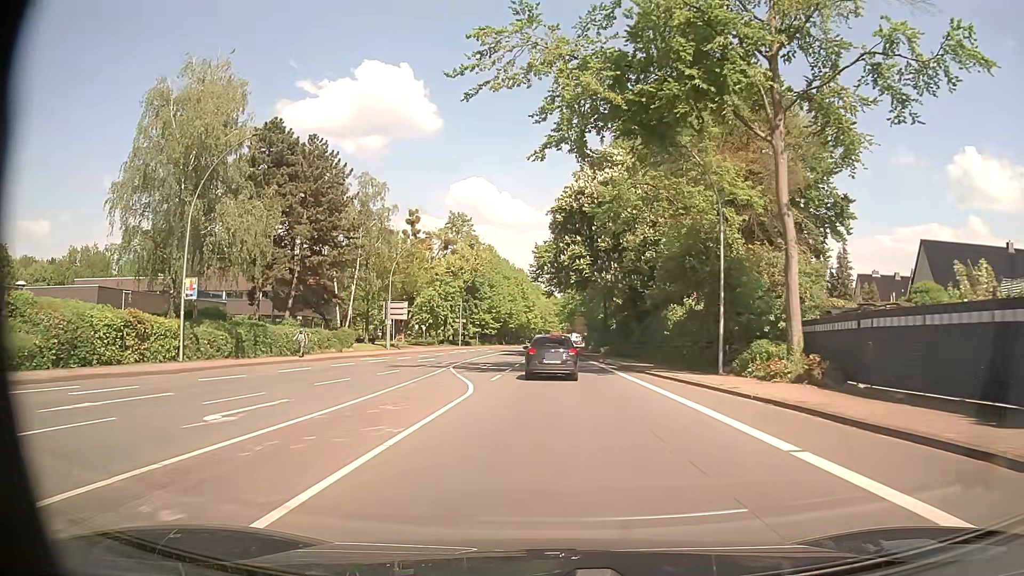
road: primary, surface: asphalt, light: Day
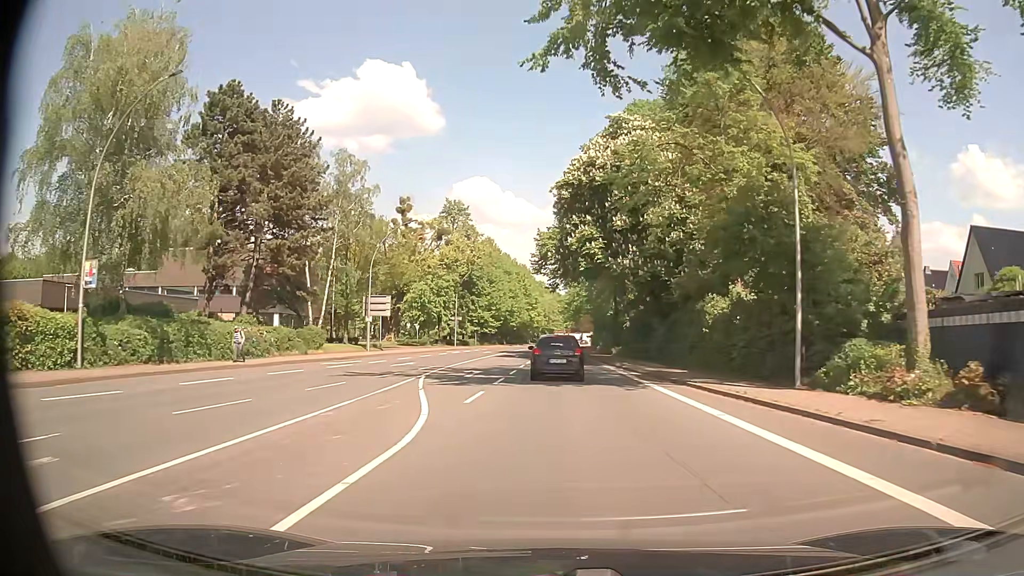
(-0.1, +7.9) m; -1°
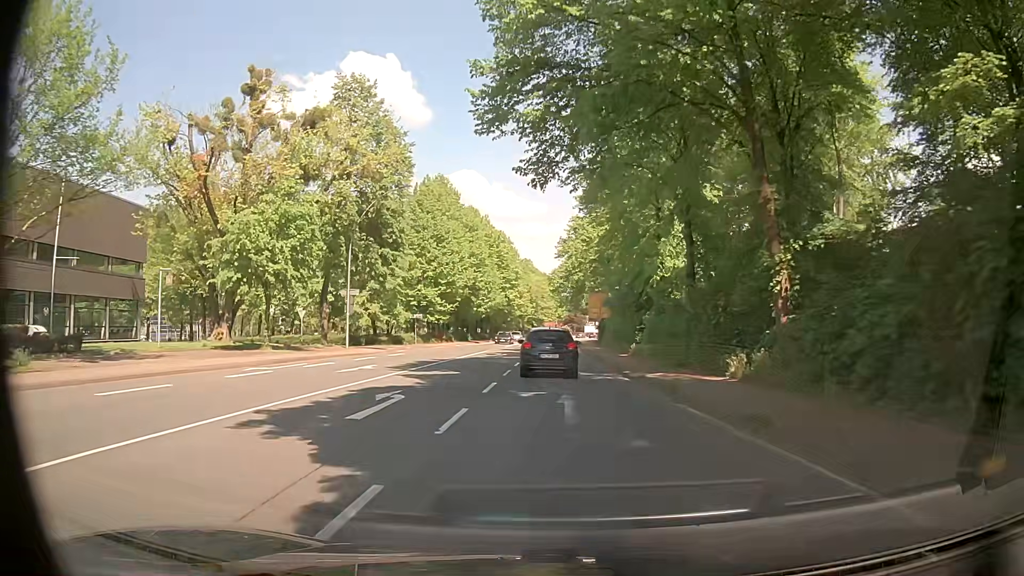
(+0.6, +41.1) m; +1°
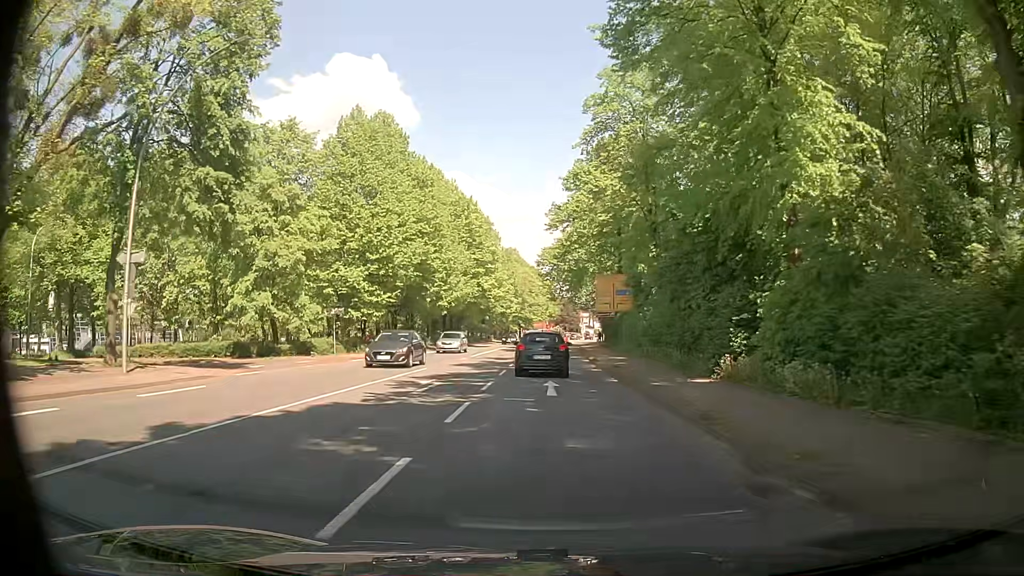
(+0.1, +22.4) m; 0°
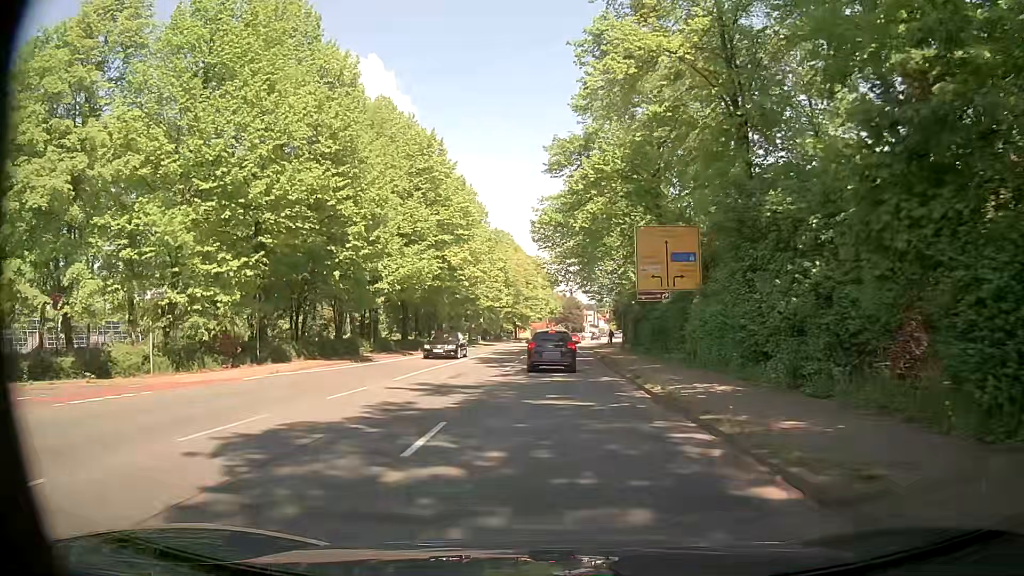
(+0.2, +21.0) m; 0°
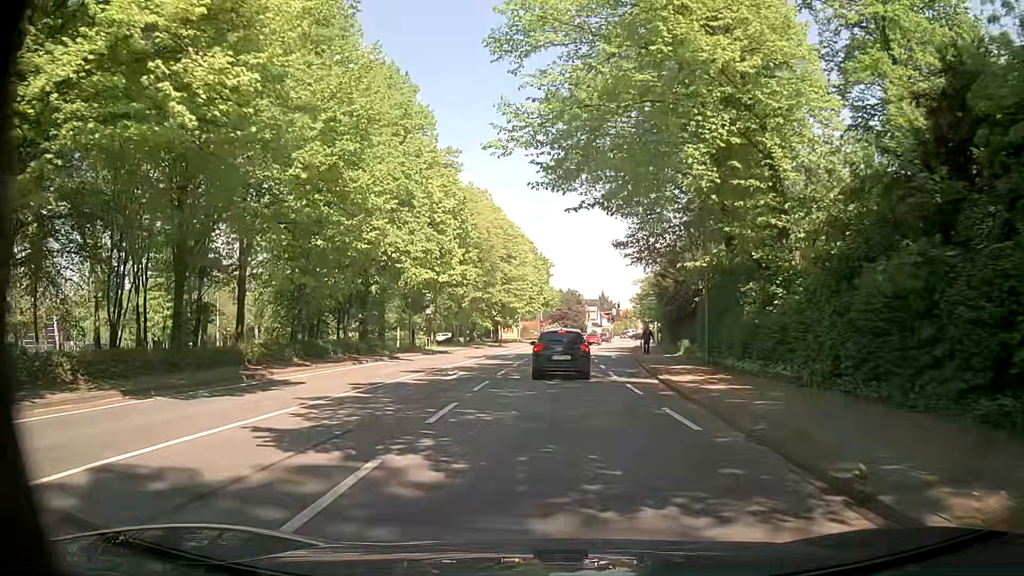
(+0.6, +33.1) m; +1°
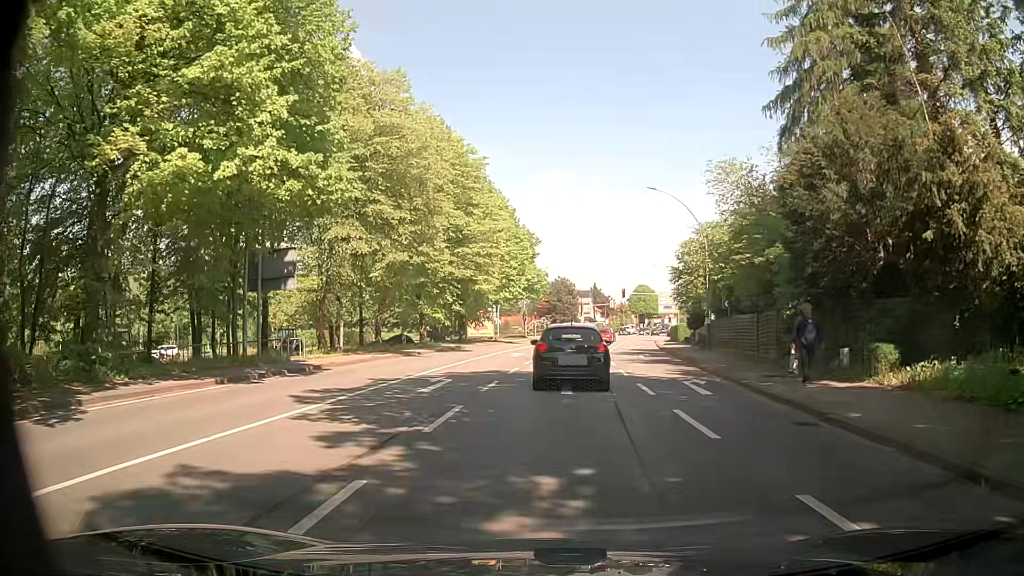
(+0.2, +24.6) m; +1°
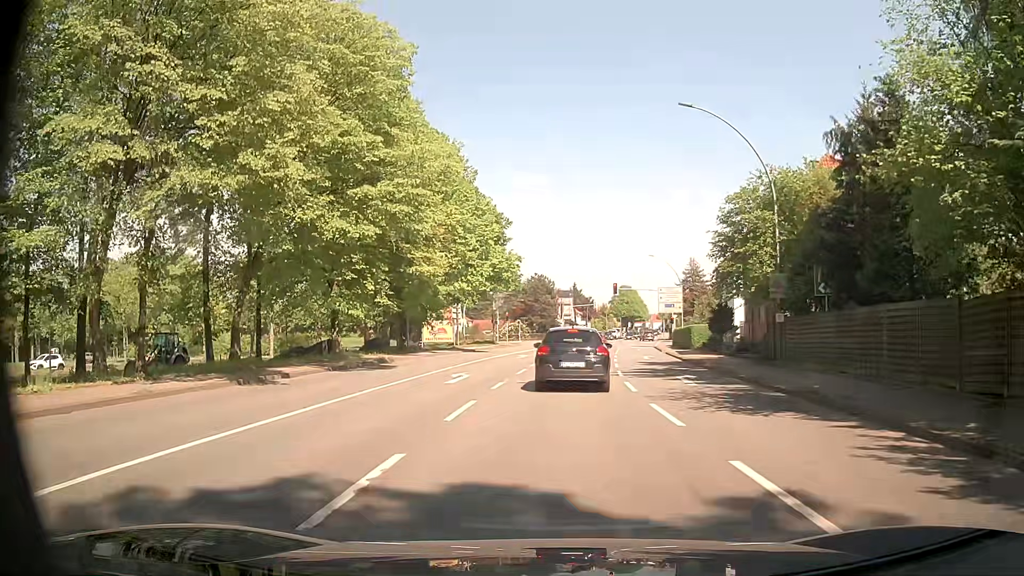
(+0.3, +16.2) m; +2°
(0, +10) (0, +20) (+1, +30) (+2, +40) (+3, +50) (+4, +60) (+6, +70) (+8, +79) (+10, +89) (+12, +99) m
